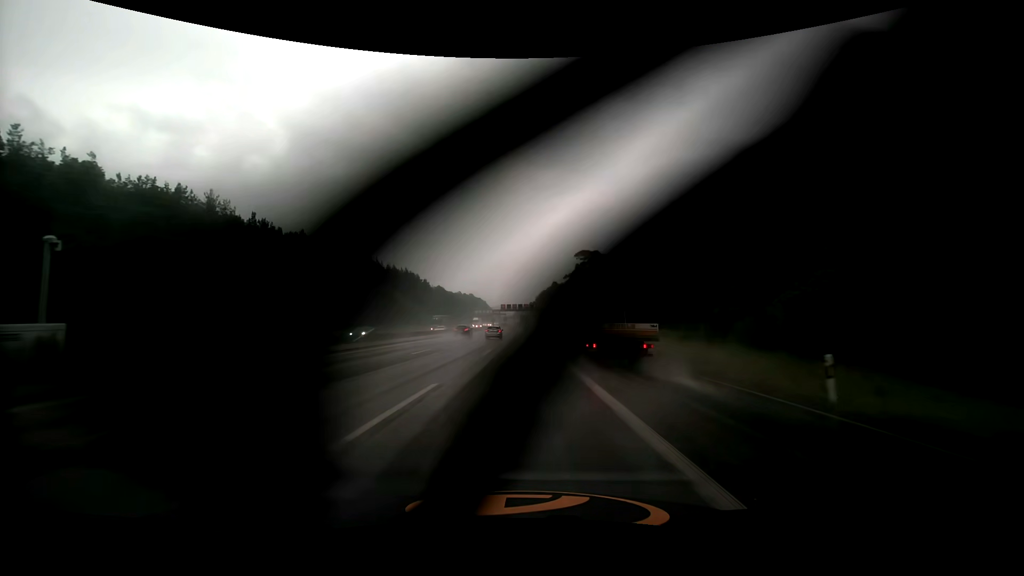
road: motorway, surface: asphalt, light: Day
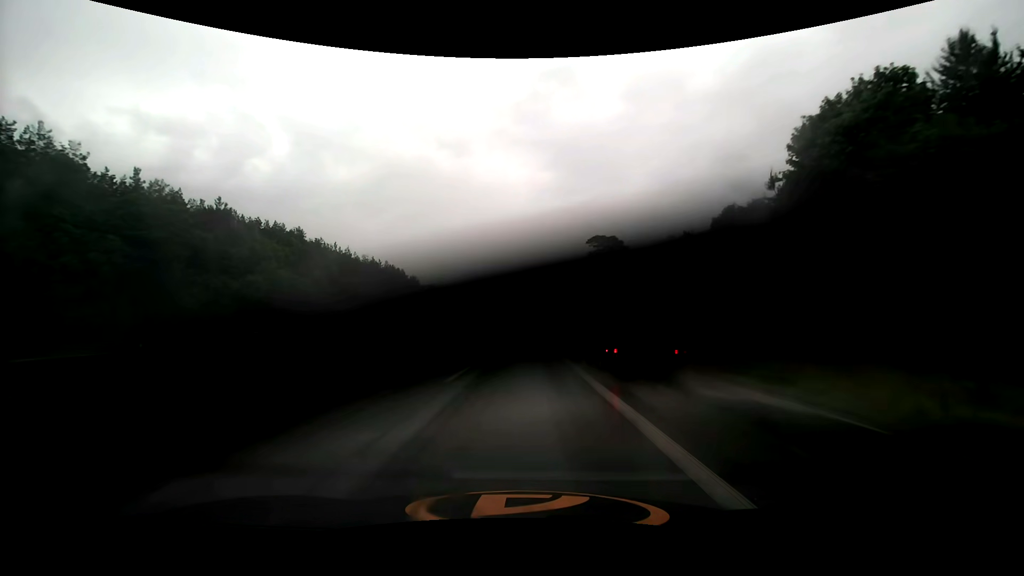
(-0.1, +29.5) m; 0°
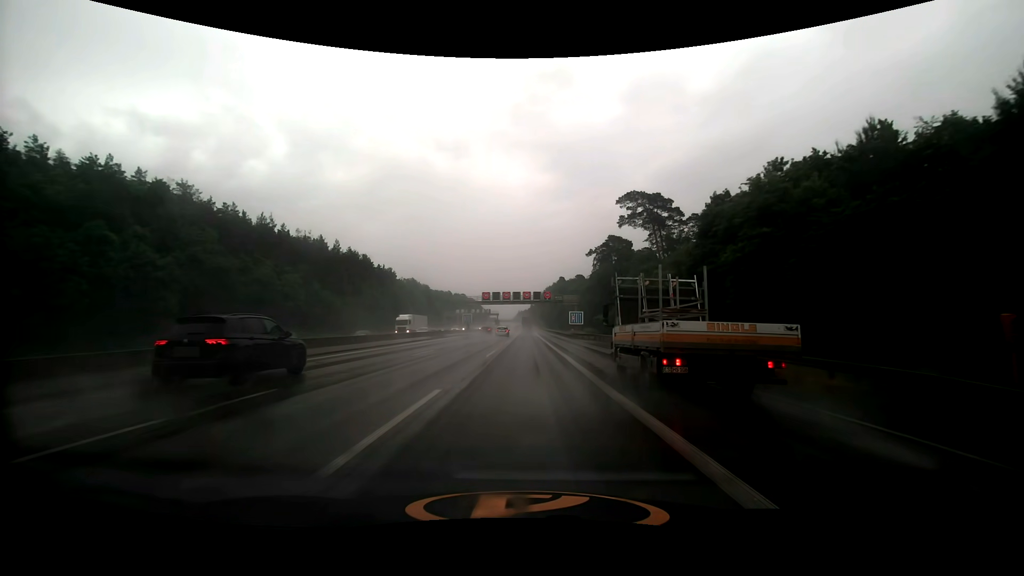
(+0.1, +44.3) m; 0°
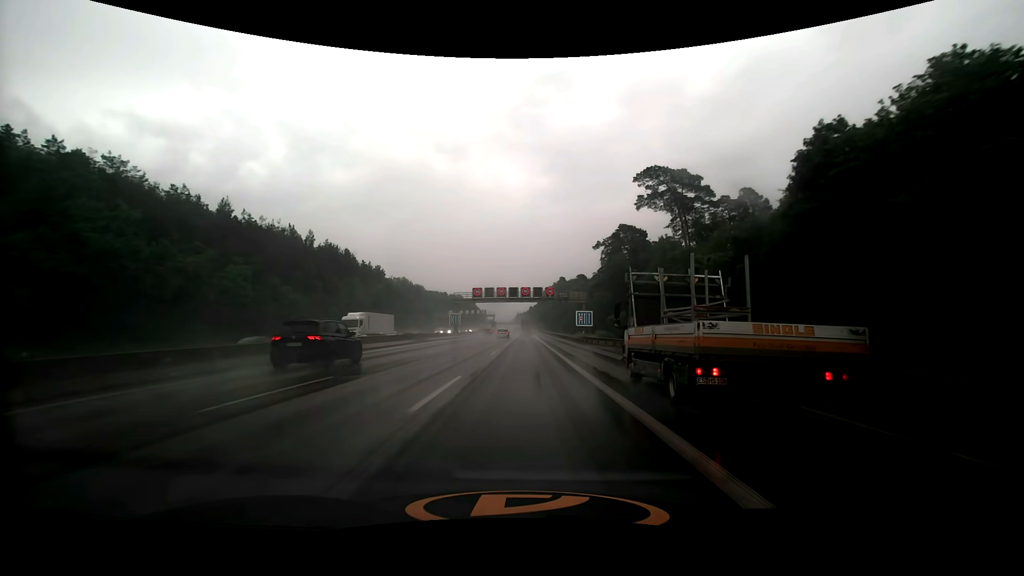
(0.0, +14.8) m; 0°
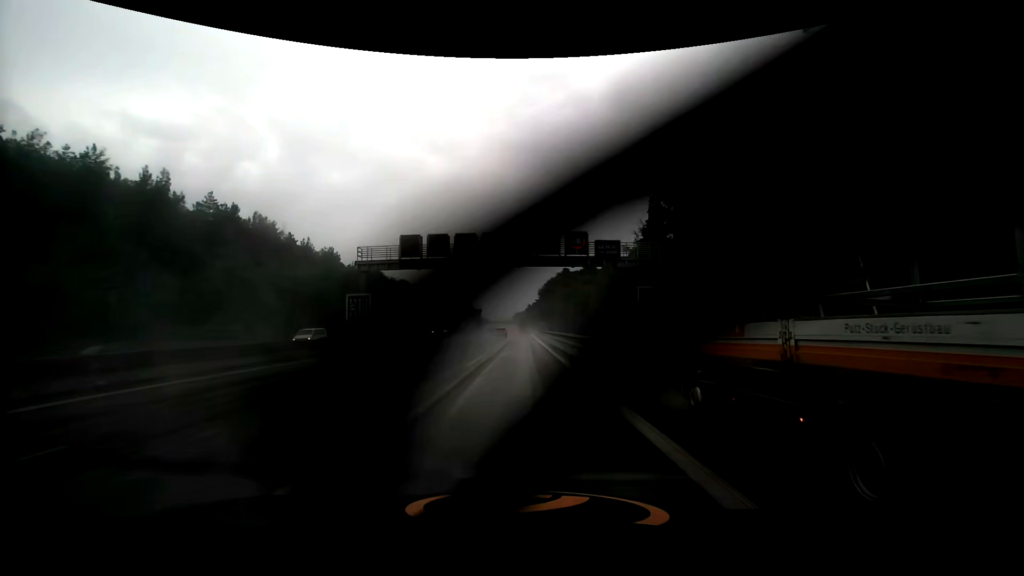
(0.0, +44.6) m; 0°
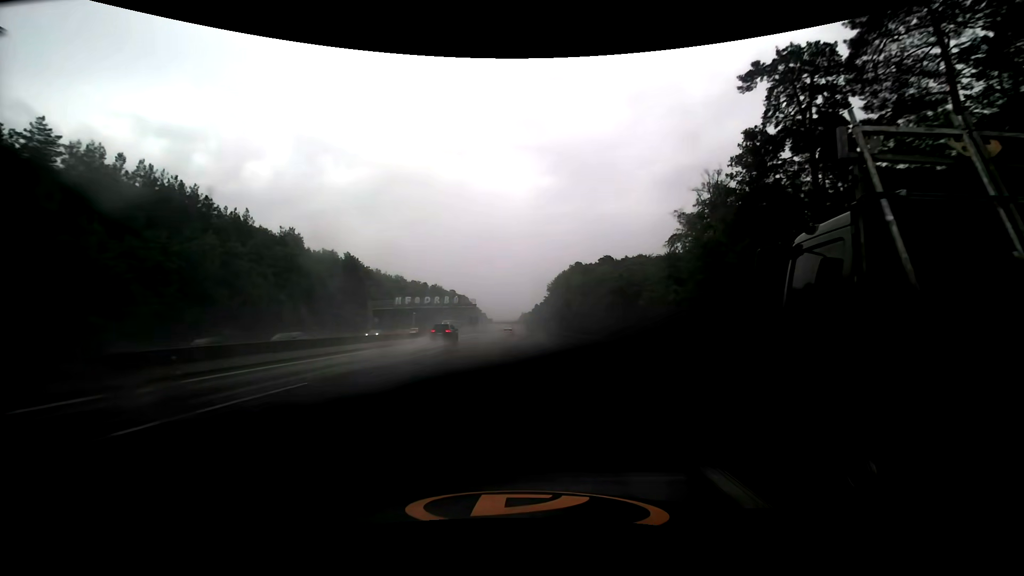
(-0.2, +29.8) m; -1°
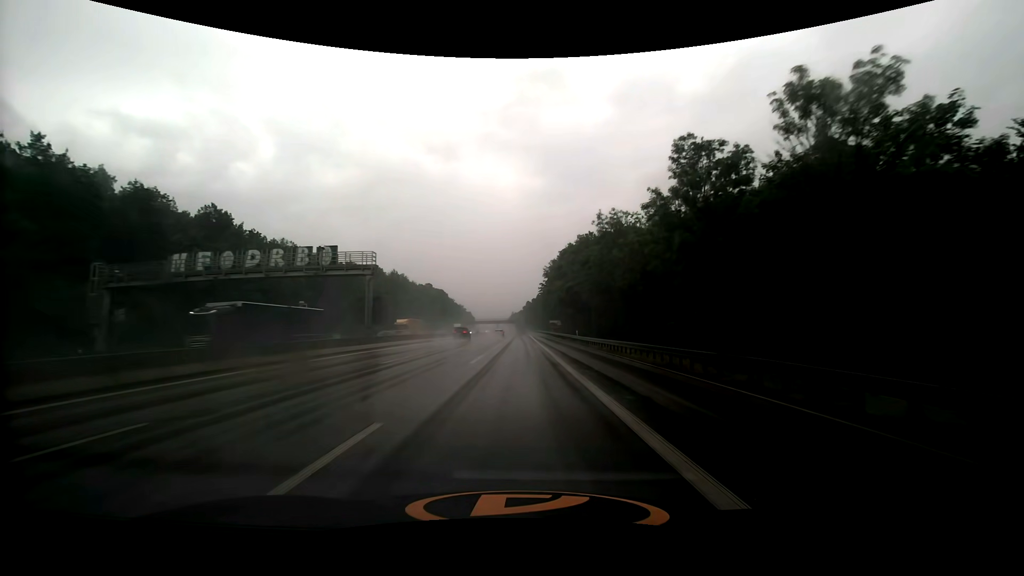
(+0.6, +60.0) m; +1°
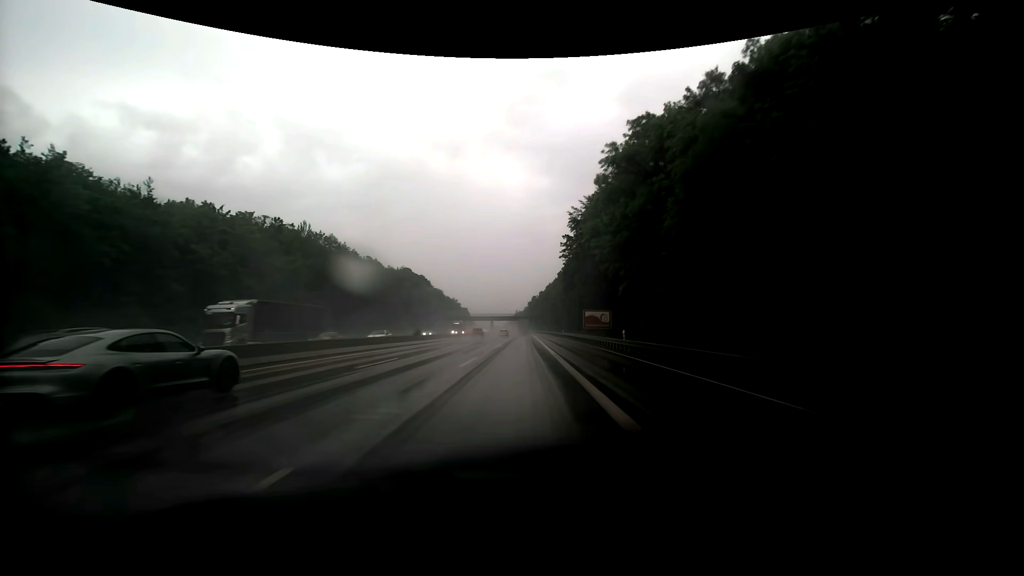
(-0.4, +75.1) m; -1°
(0, +10) (0, +20) (0, +30) (0, +40) (0, +50) (0, +60) (0, +70) (0, +80) (0, +90) (0, +100) m
